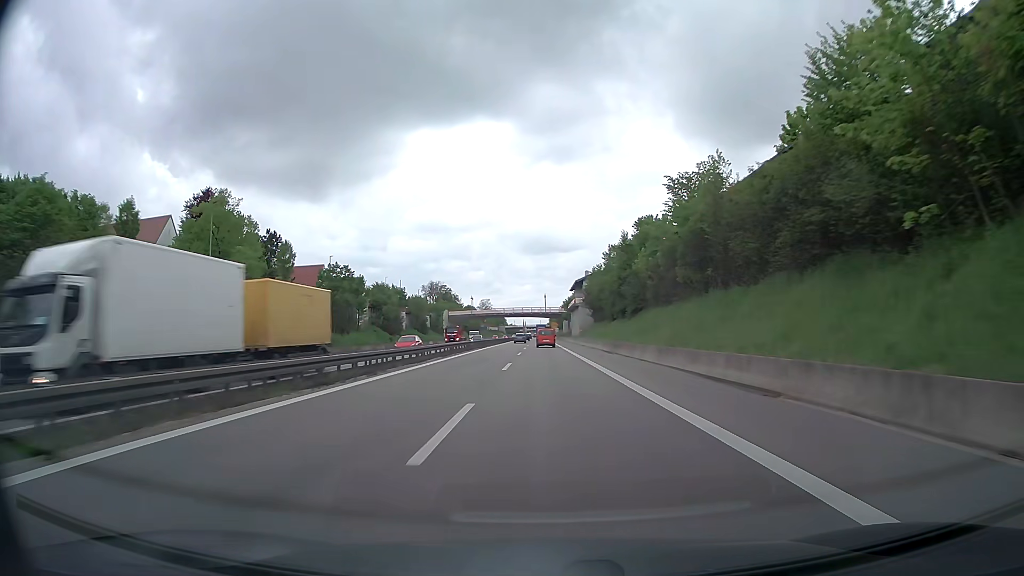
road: trunk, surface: asphalt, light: Day
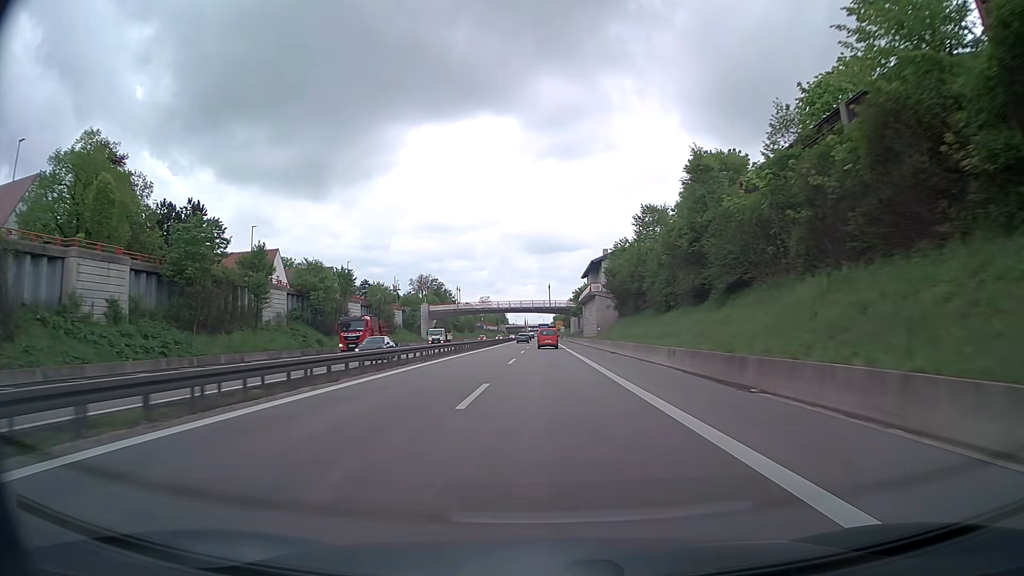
(0.0, +31.0) m; 0°
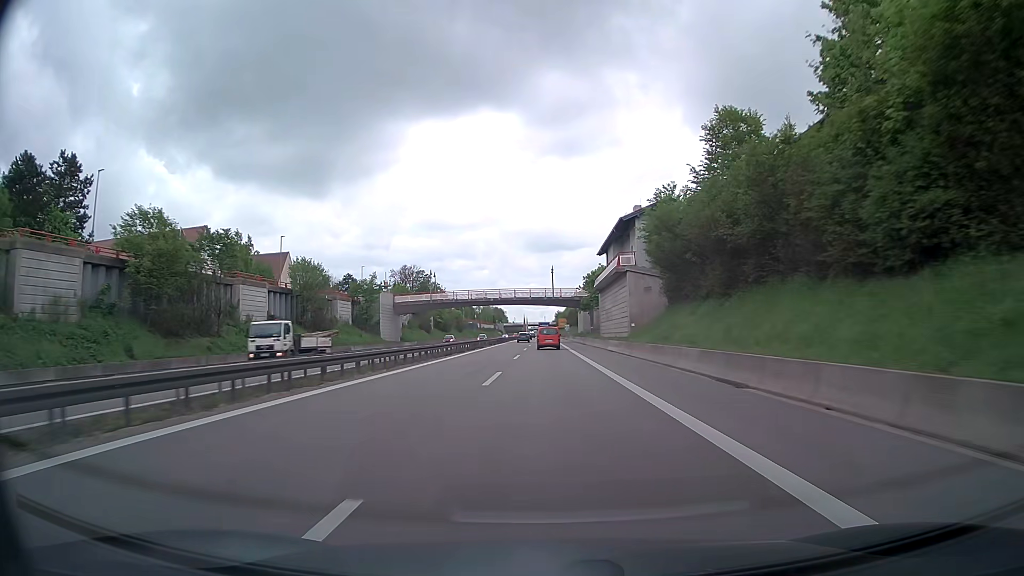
(-0.3, +30.7) m; -1°
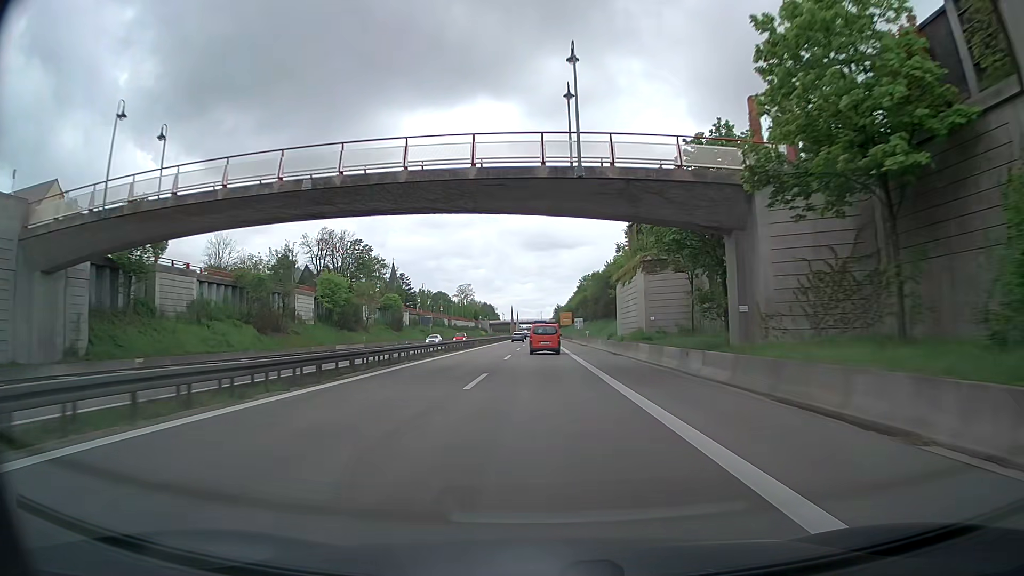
(+0.2, +73.3) m; 0°
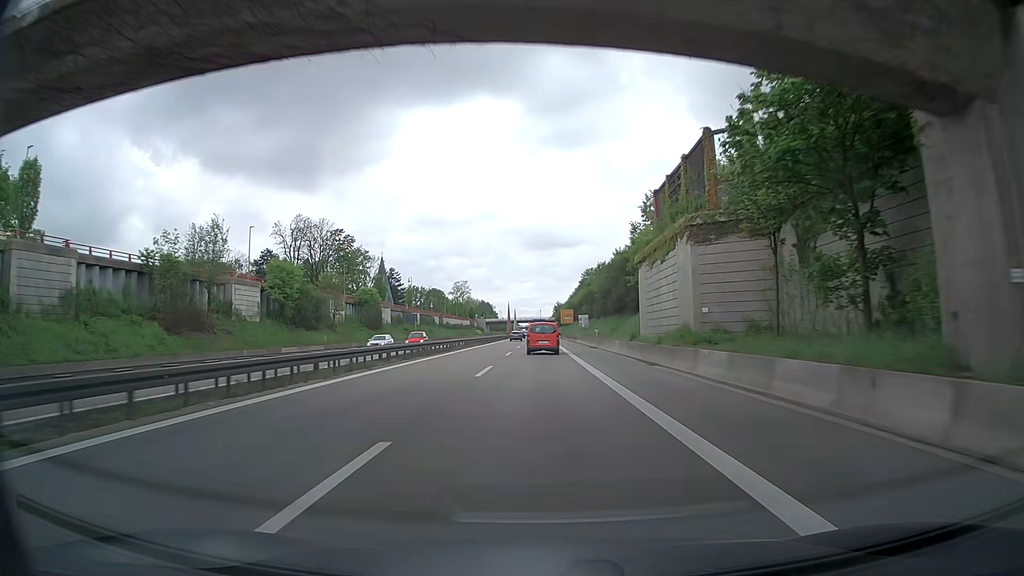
(0.0, +13.9) m; 0°
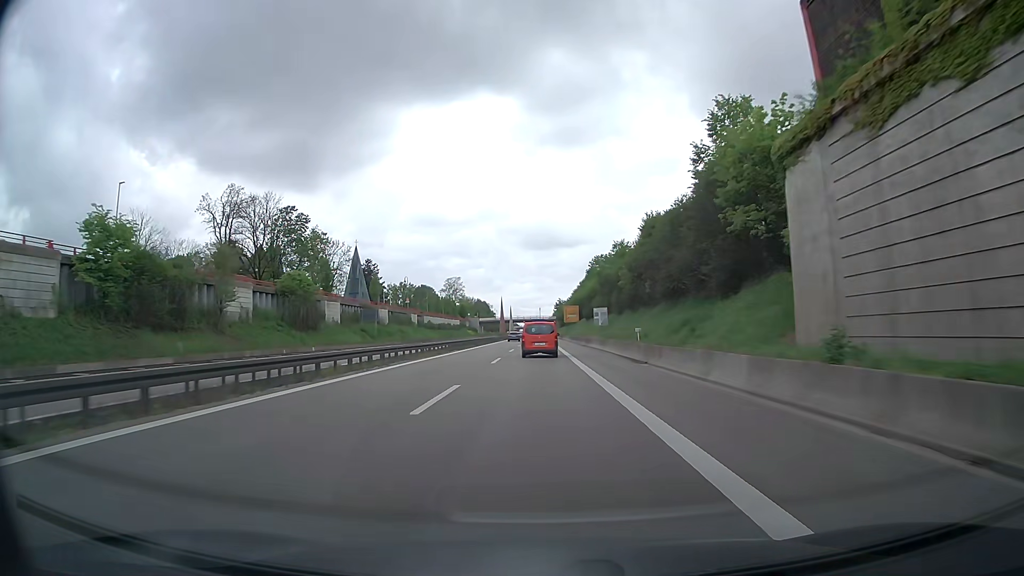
(0.0, +27.1) m; 0°
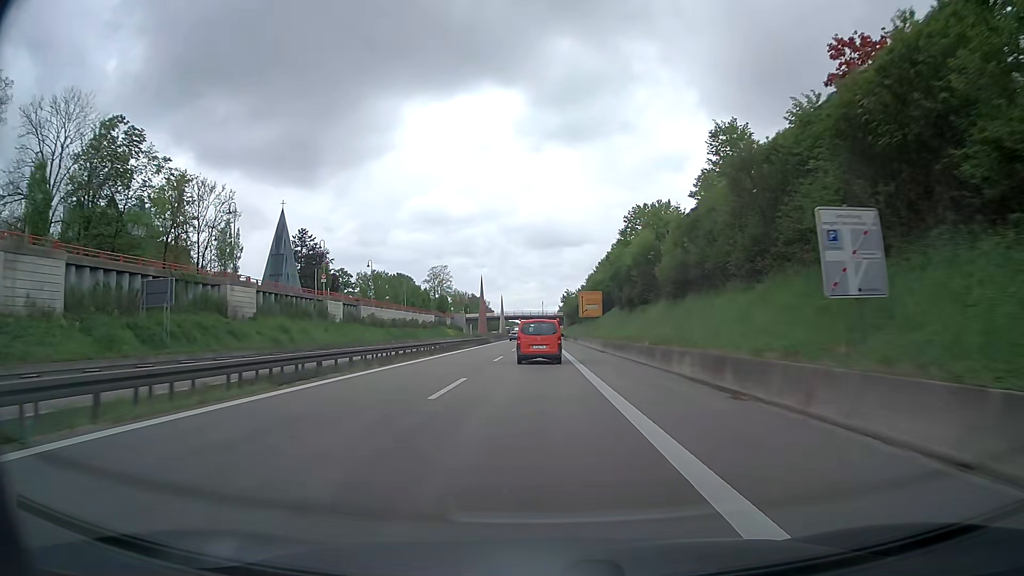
(-0.3, +51.3) m; -1°
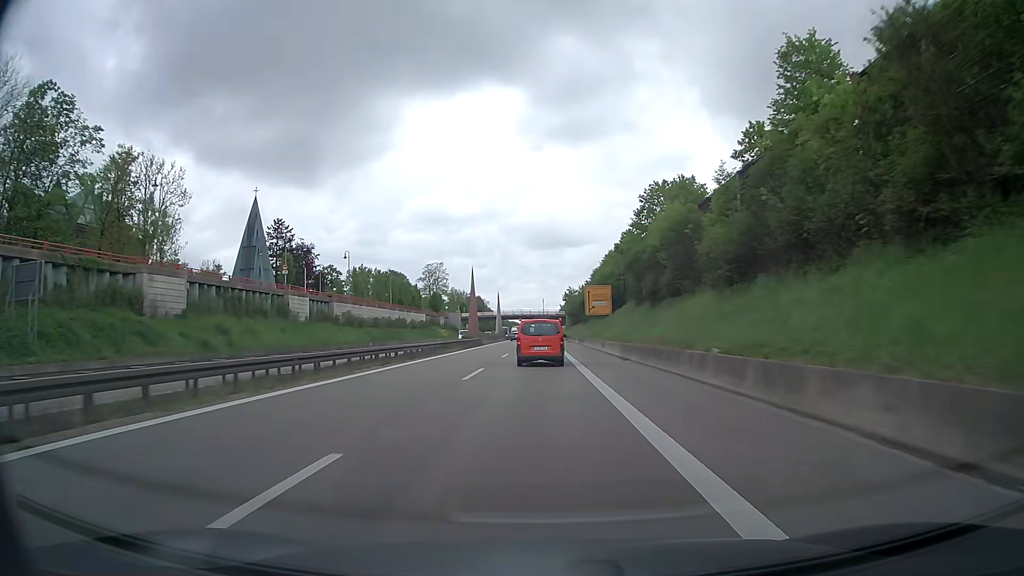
(0.0, +12.3) m; 0°
(0, +10) (0, +20) (0, +30) (0, +40) (0, +50) (0, +60) (0, +70) (0, +80) (0, +90) (0, +100) m
